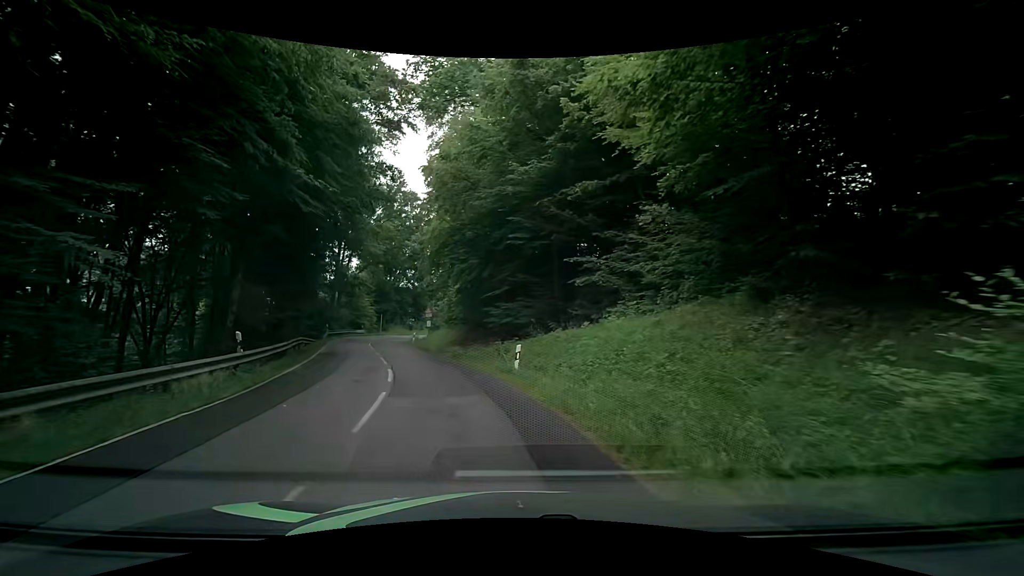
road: tertiary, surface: asphalt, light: Day
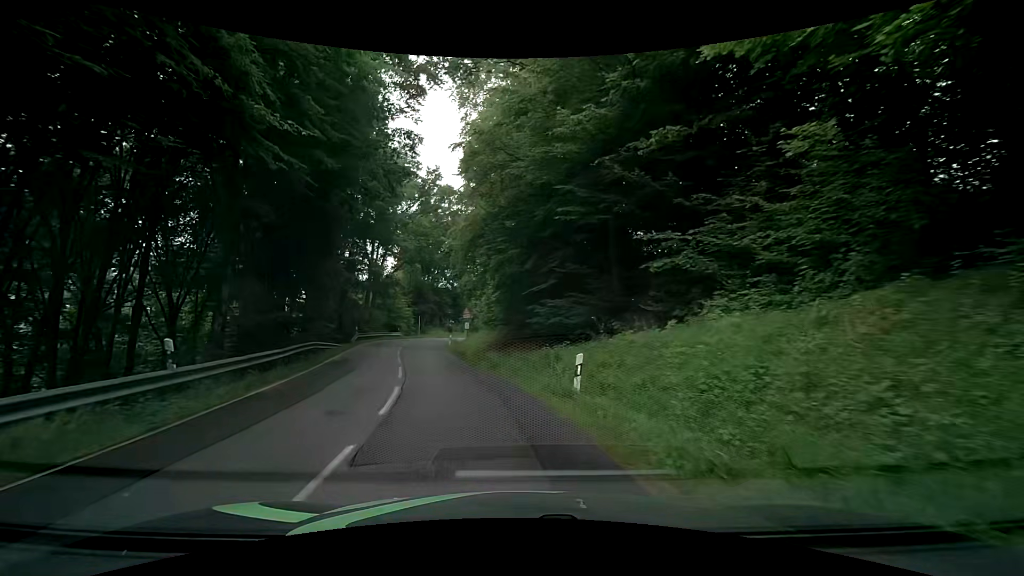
(-0.2, +4.8) m; -6°
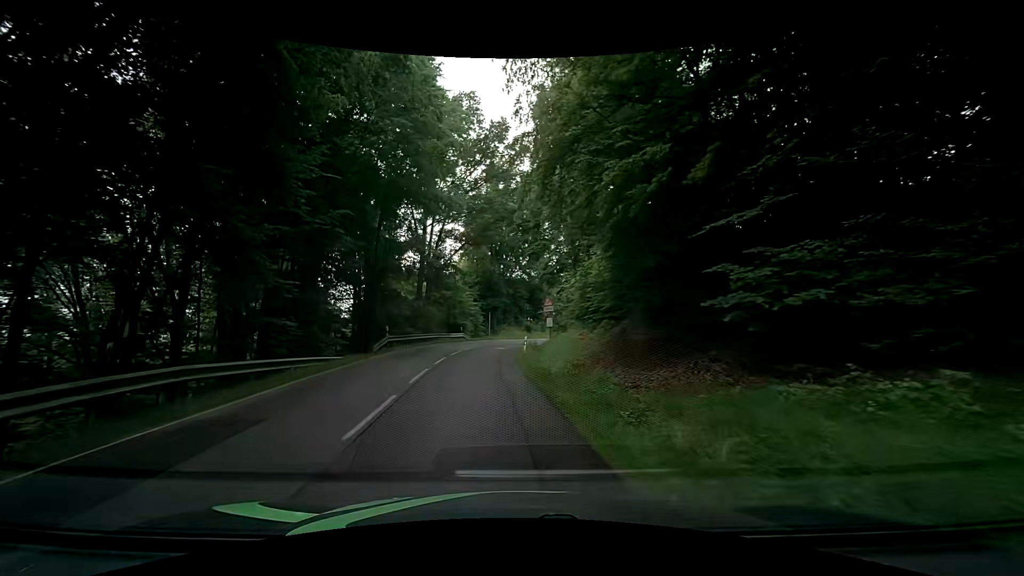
(-1.2, +14.7) m; -7°
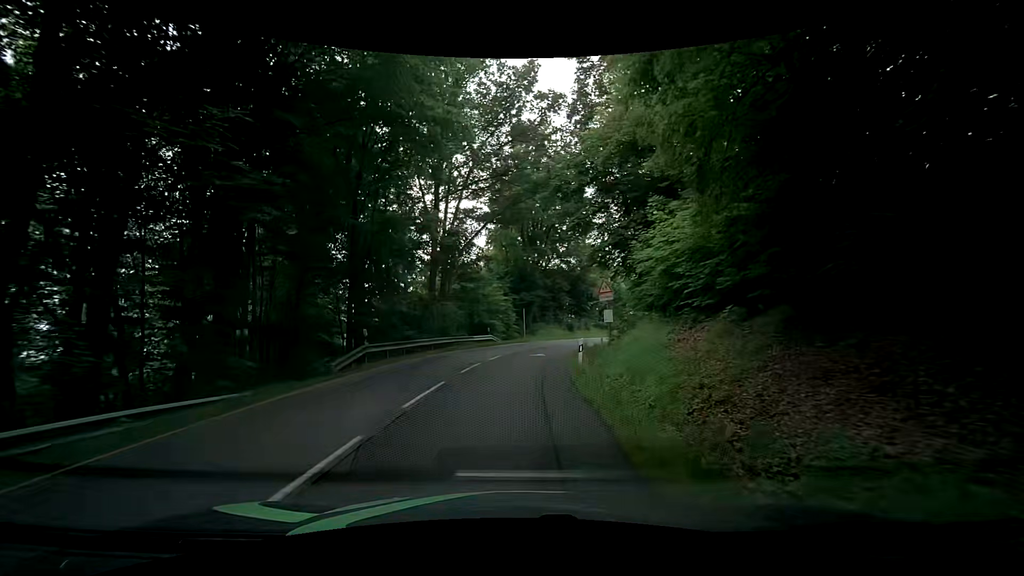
(-0.7, +10.1) m; -7°
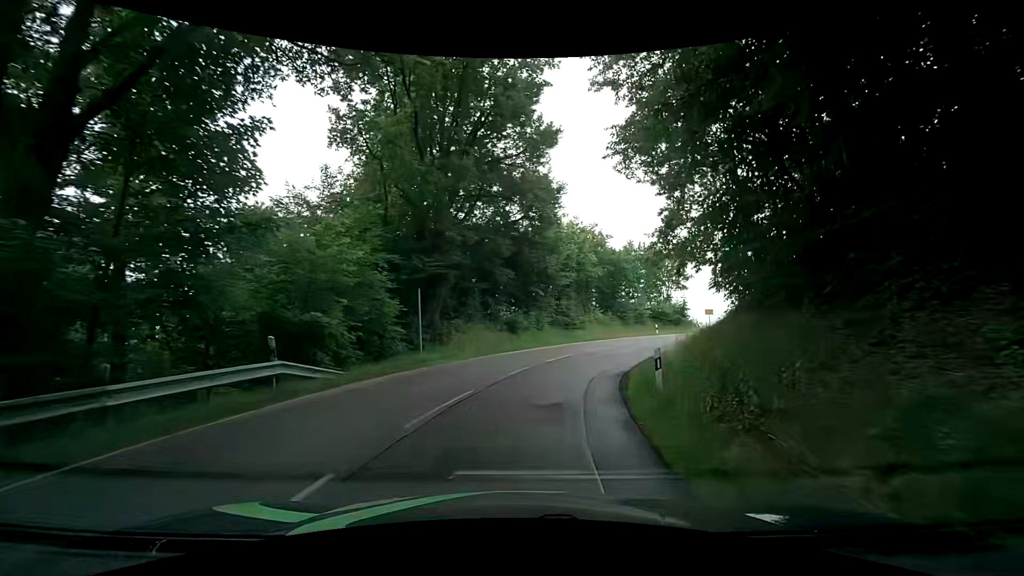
(+1.2, +26.0) m; +8°
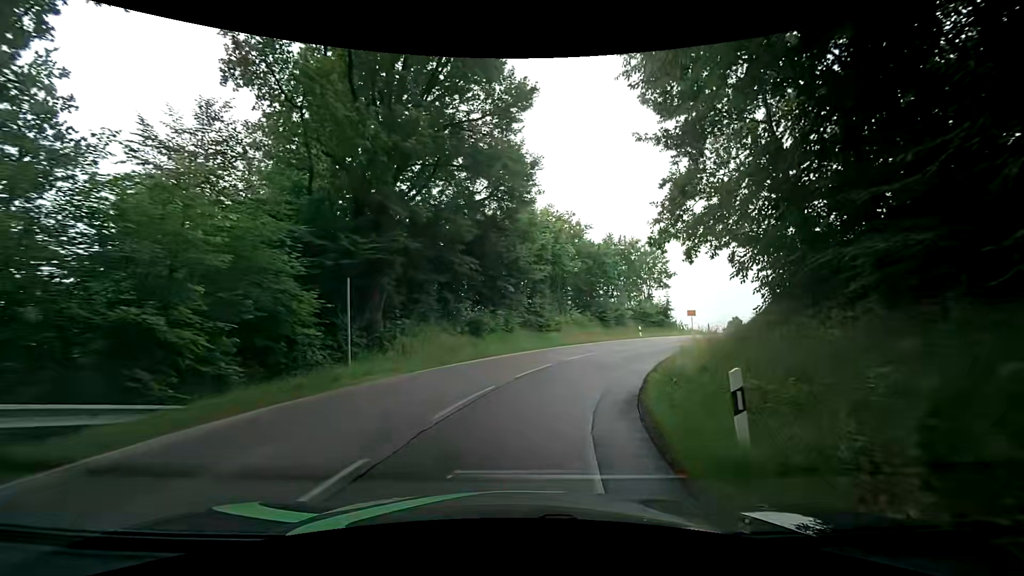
(+0.2, +5.4) m; +4°
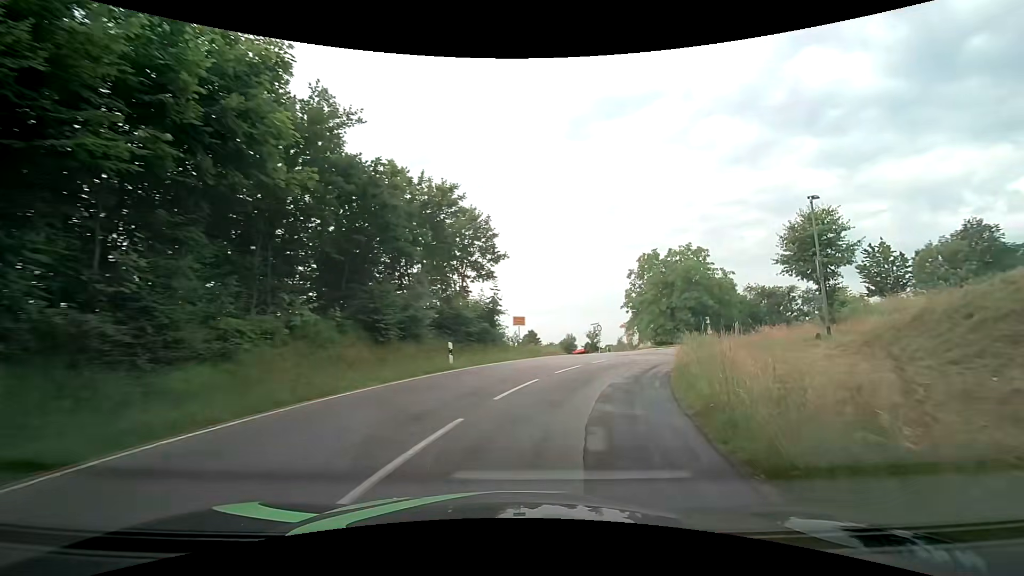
(+4.0, +21.2) m; +23°
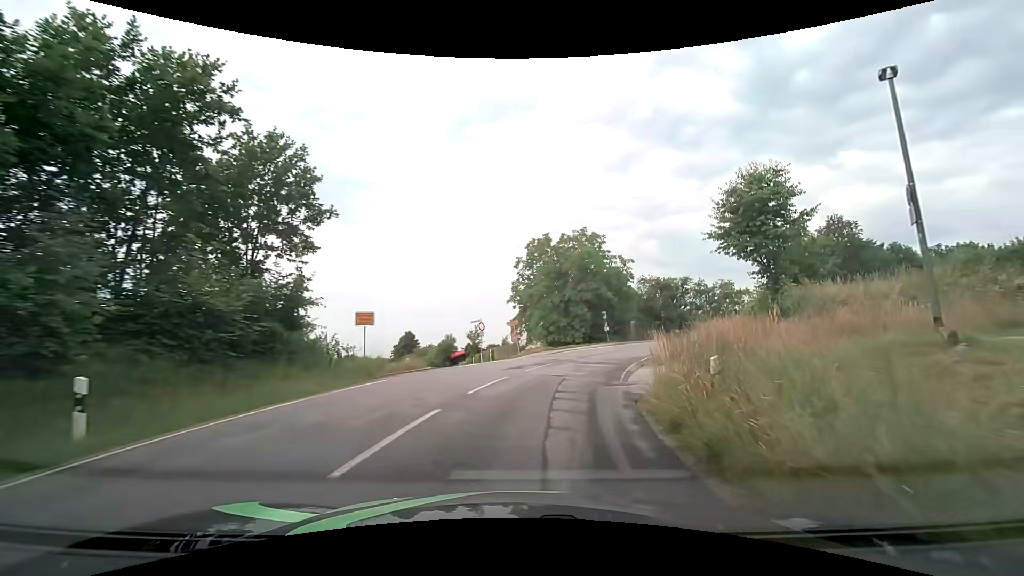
(+1.5, +10.6) m; +15°
(+1, +10) (+3, +20) (+6, +29) (+12, +38) (+18, +45) (+25, +52) (+33, +59) (+41, +65) (+48, +71) (+56, +77) m
